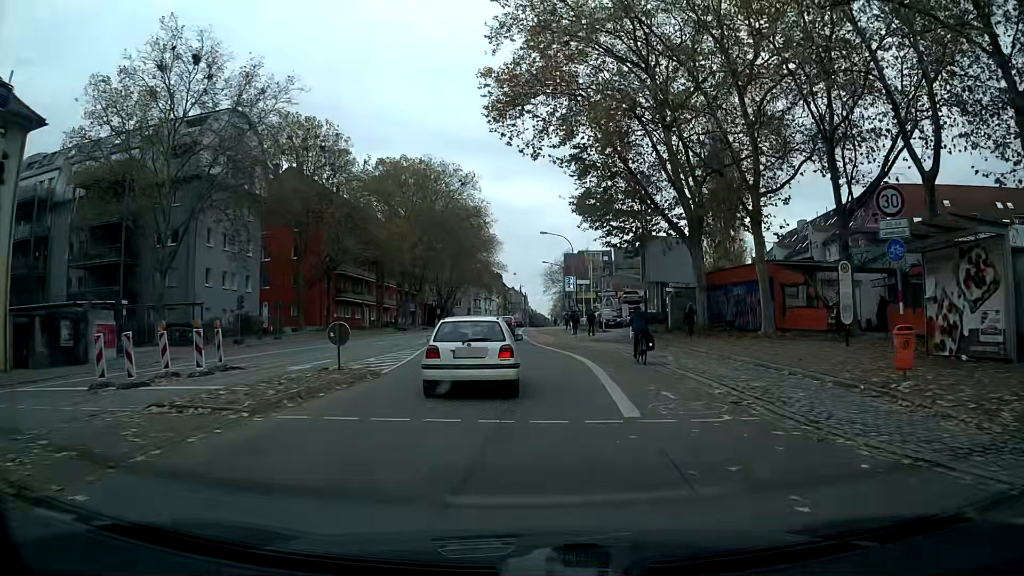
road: secondary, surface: asphalt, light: Day
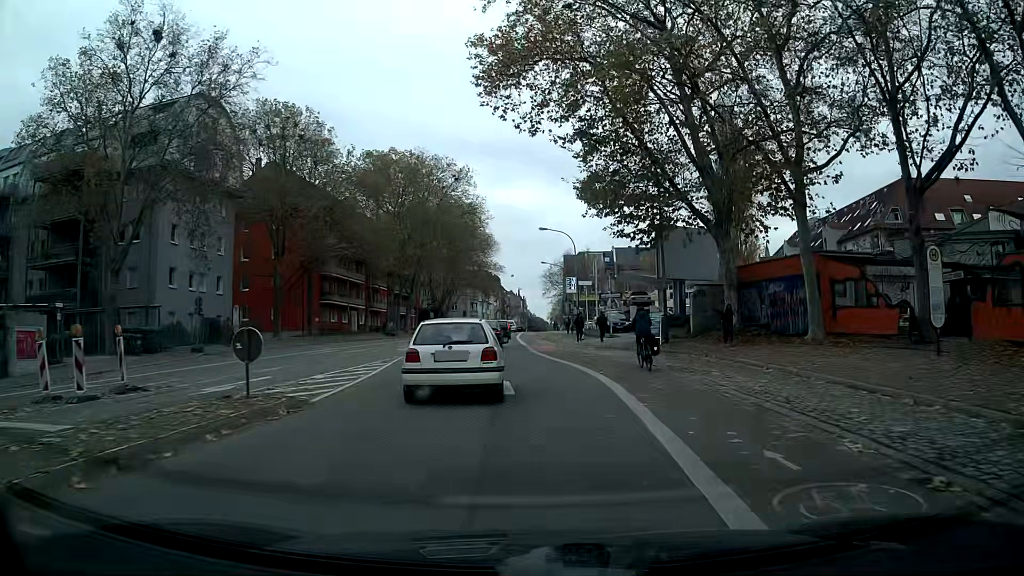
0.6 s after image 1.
(0.0, +5.6) m; 0°
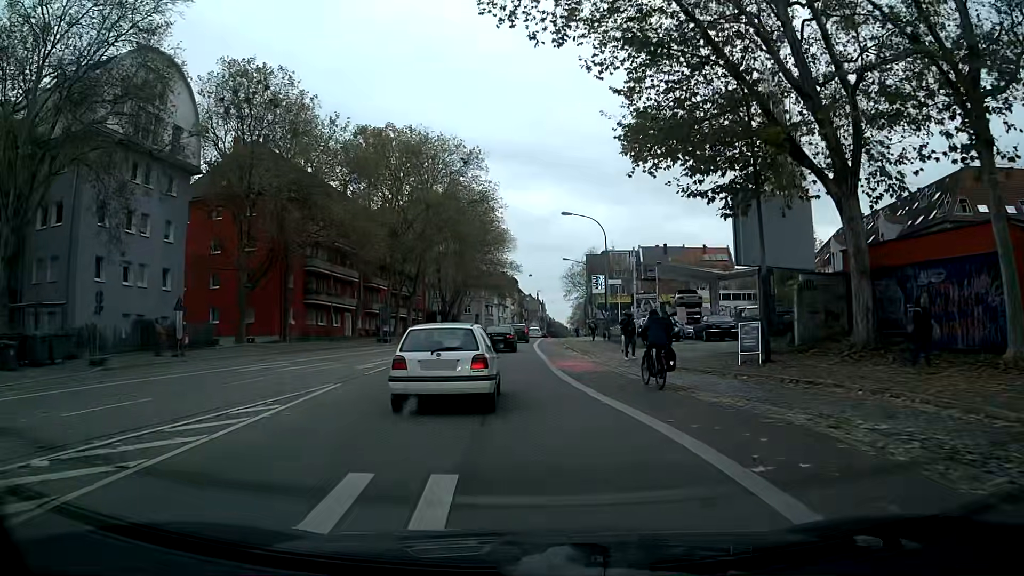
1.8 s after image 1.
(-0.2, +11.3) m; -2°
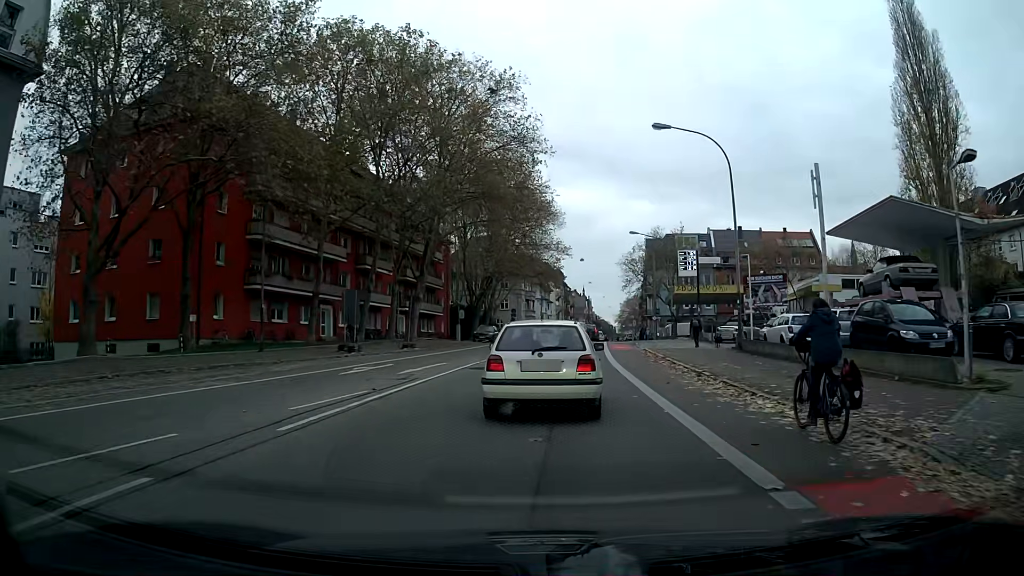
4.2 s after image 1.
(-0.8, +22.8) m; -2°
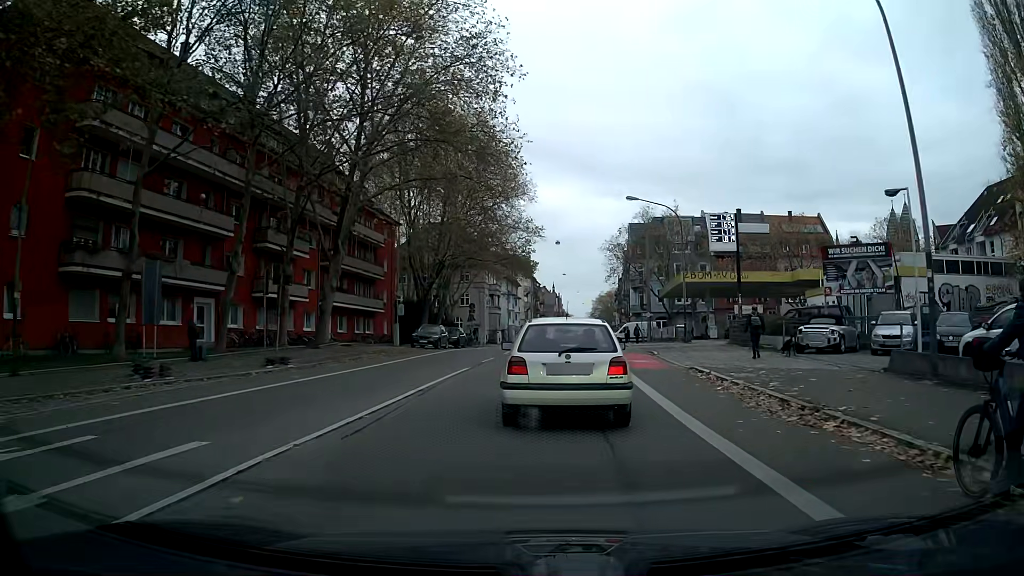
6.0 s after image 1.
(+0.3, +16.2) m; +2°
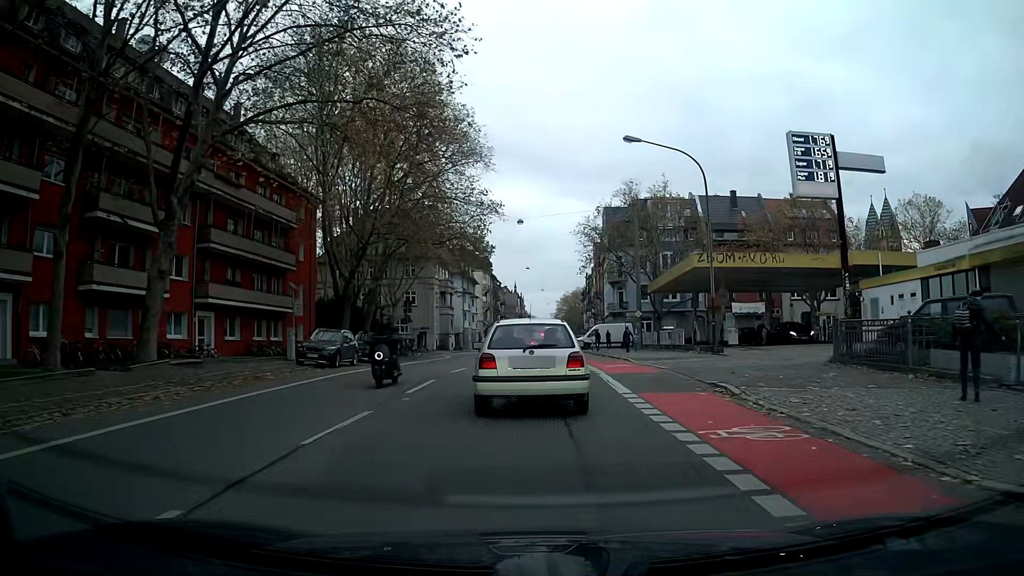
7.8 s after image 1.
(+0.5, +15.1) m; +3°
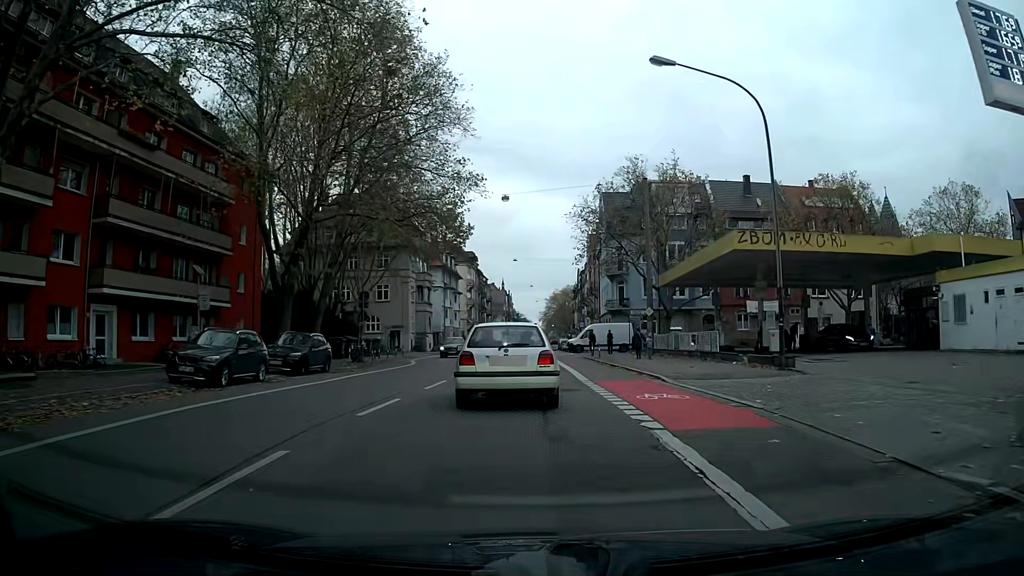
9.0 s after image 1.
(+0.1, +9.5) m; +1°
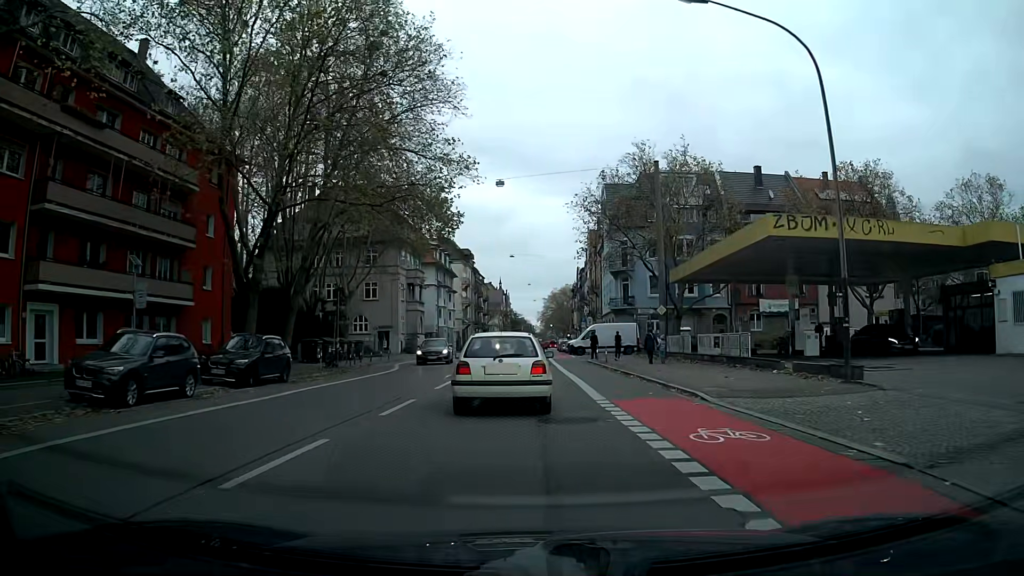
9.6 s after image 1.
(0.0, +4.6) m; 0°
